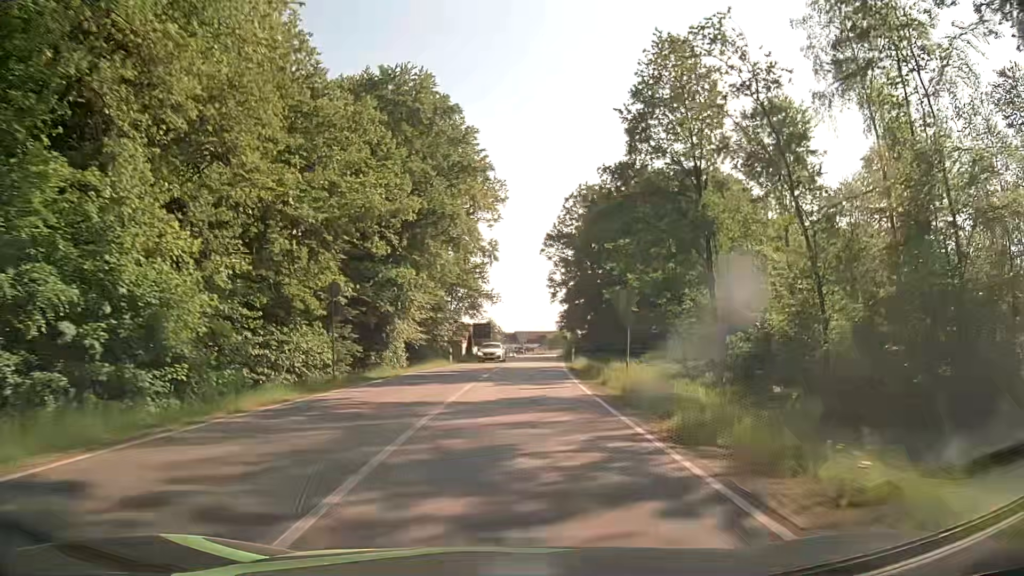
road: secondary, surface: asphalt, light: Day
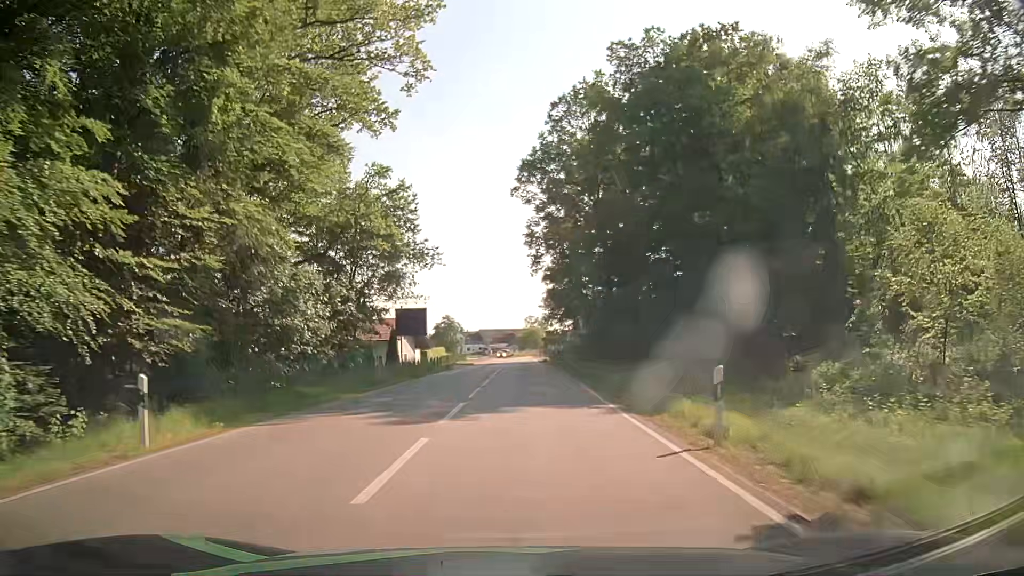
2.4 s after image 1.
(+1.1, +36.0) m; +3°
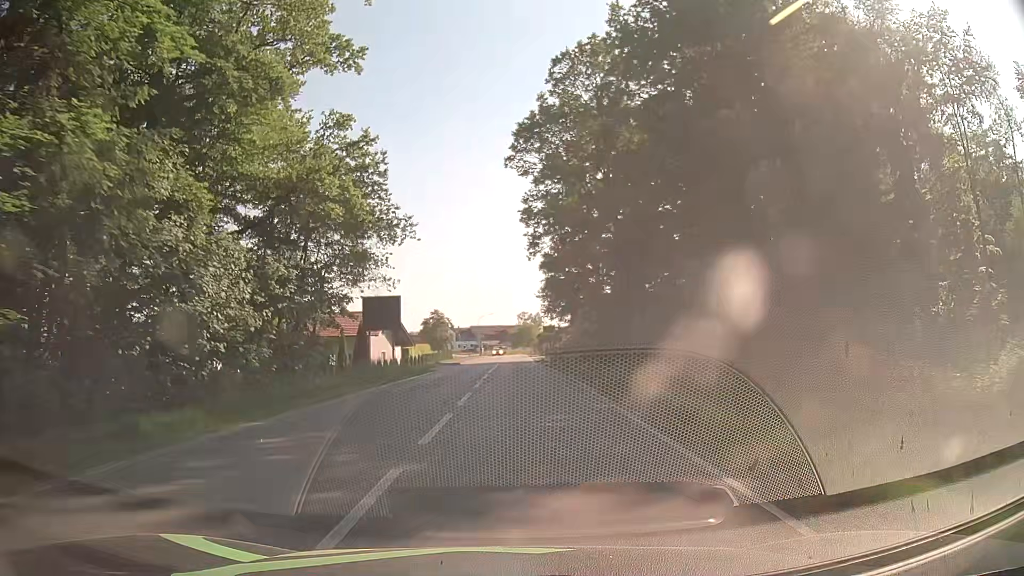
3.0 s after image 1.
(0.0, +8.5) m; +1°
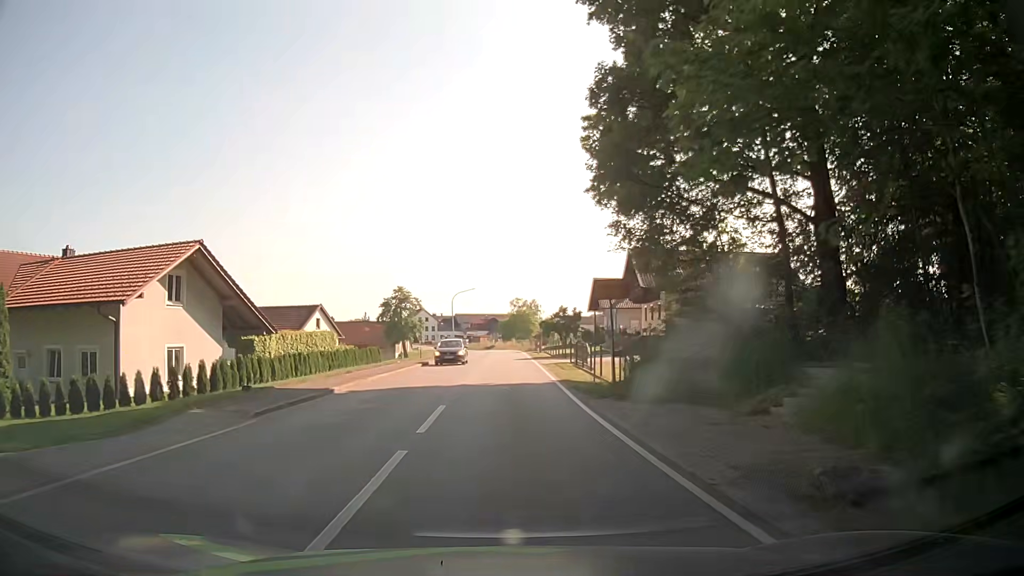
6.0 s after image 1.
(+0.2, +39.4) m; 0°
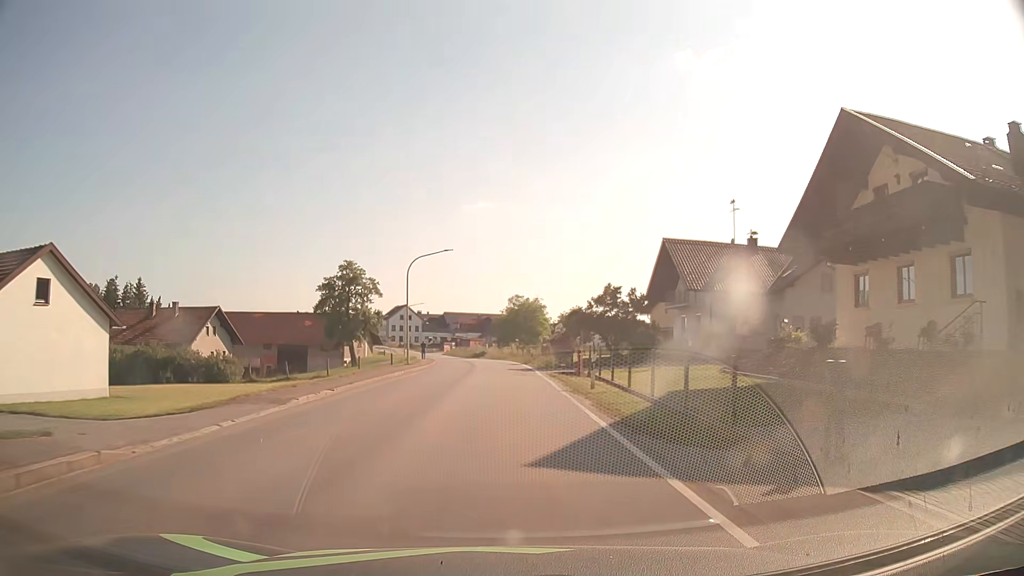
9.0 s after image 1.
(+0.4, +35.8) m; +1°
(0, +10) (0, +20) (0, +30) (0, +40) (-1, +50) (-1, +60) (-3, +70) (-4, +80) (-6, +90) (-8, +99) m
